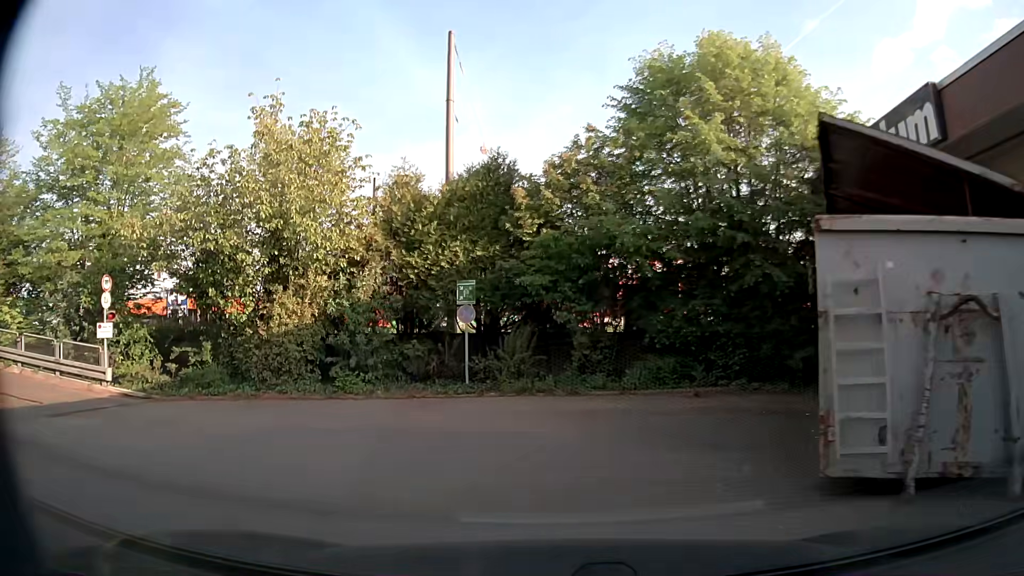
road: service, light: Day
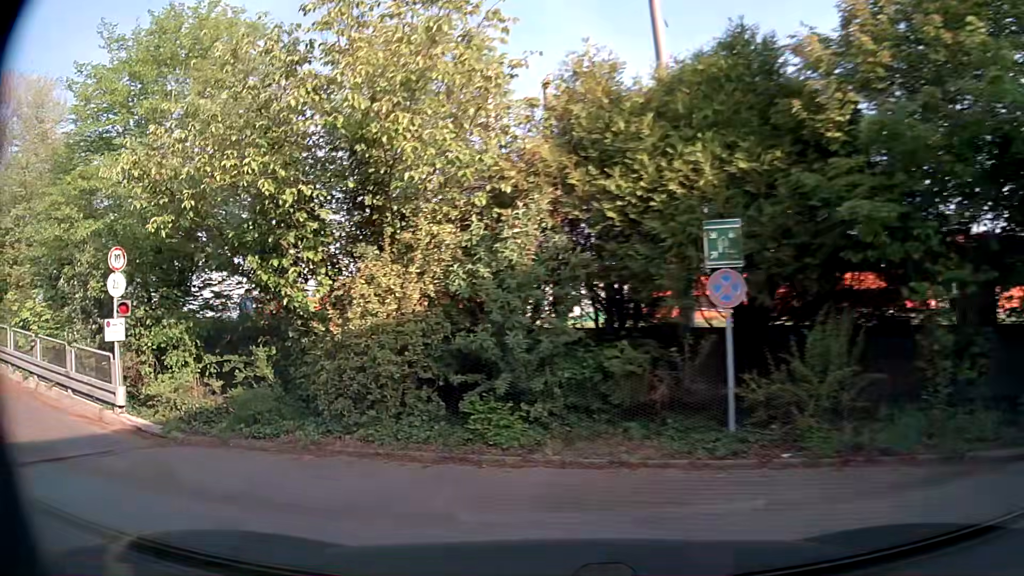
(-0.7, +7.4) m; -17°
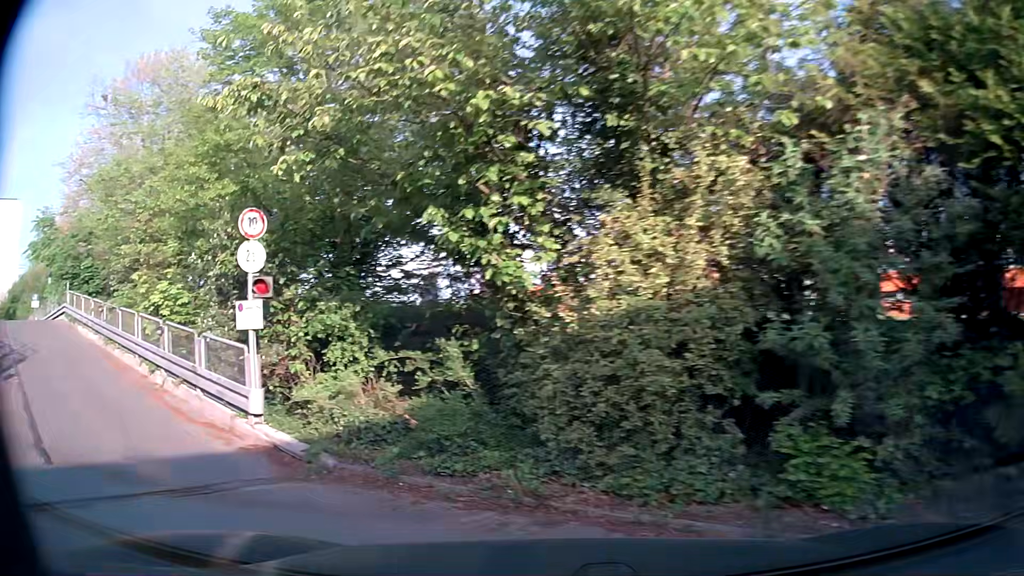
(-0.5, +3.1) m; -19°
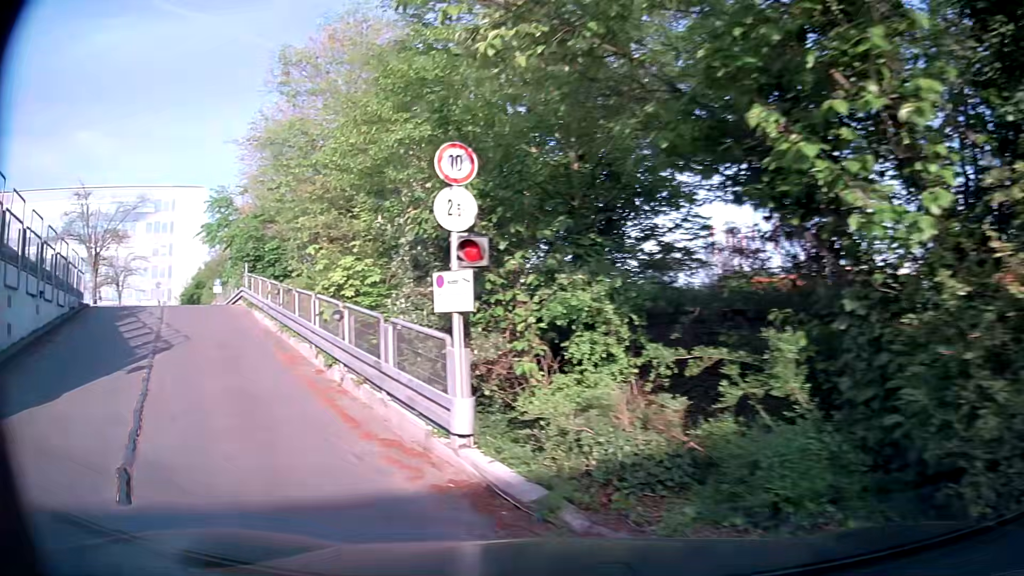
(-0.4, +2.7) m; -18°
